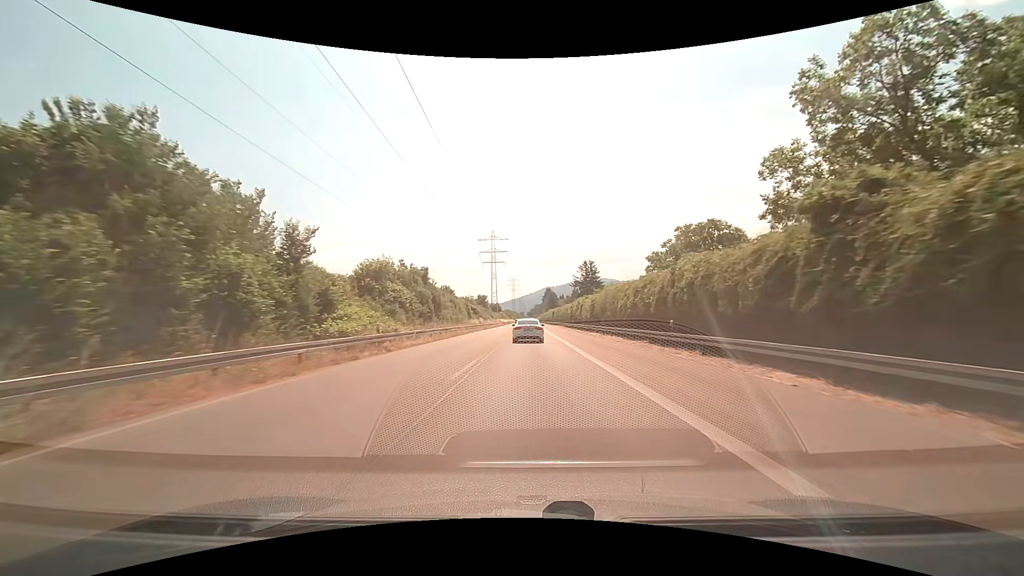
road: trunk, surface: asphalt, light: Day
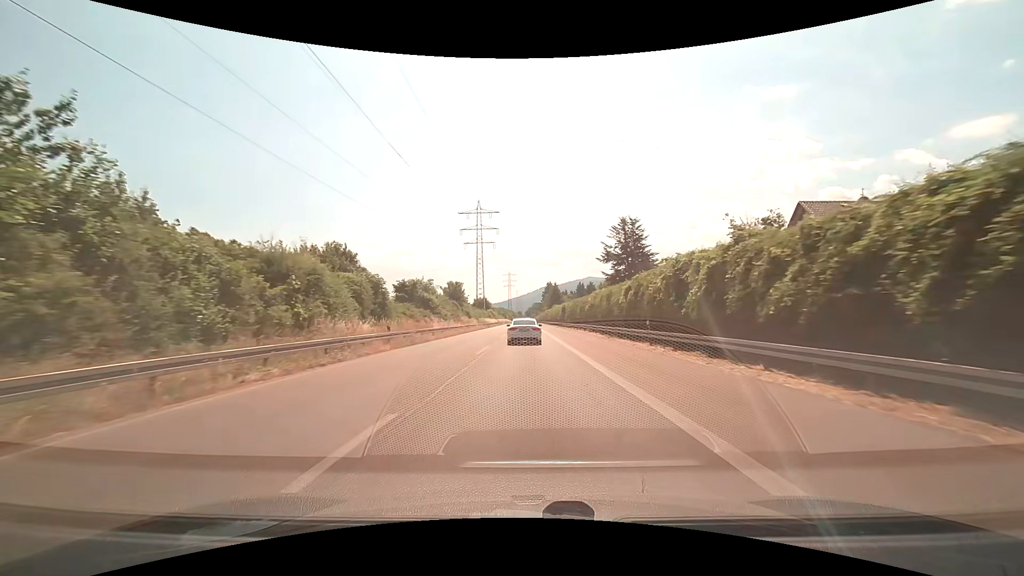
(+0.2, +45.5) m; 0°
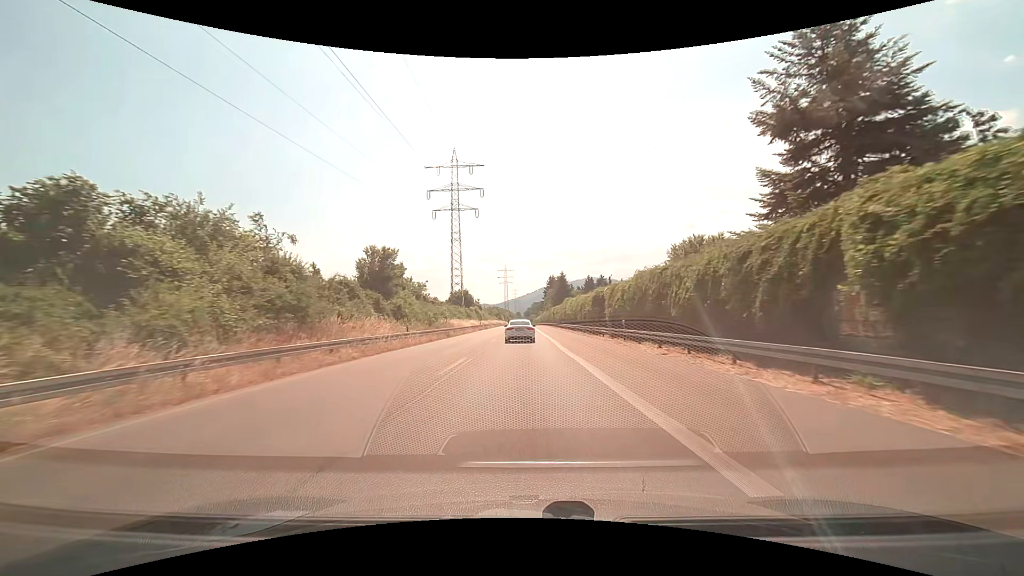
(0.0, +42.9) m; 0°
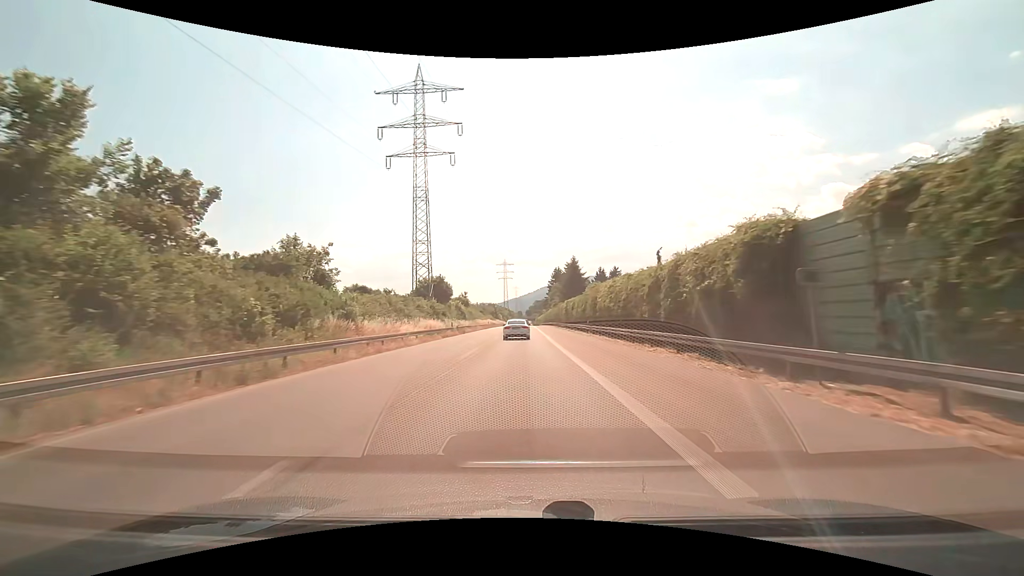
(-0.1, +31.5) m; 0°
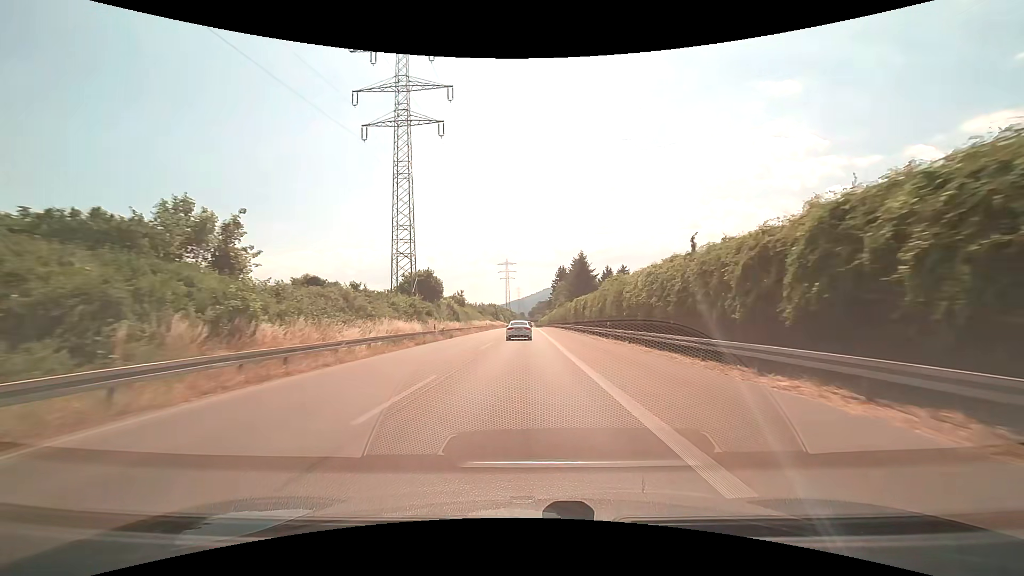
(0.0, +10.5) m; 0°
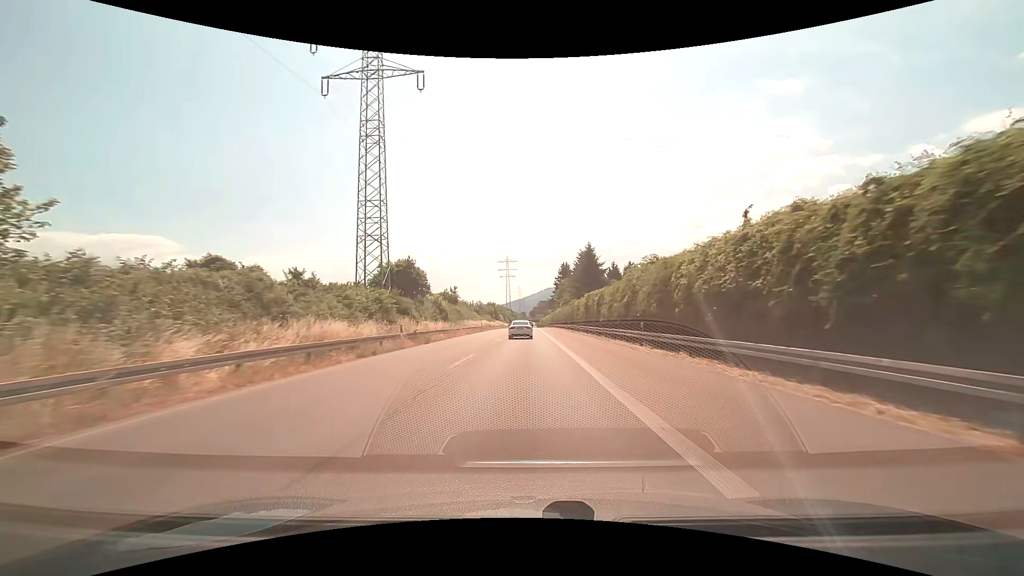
(0.0, +10.6) m; 0°
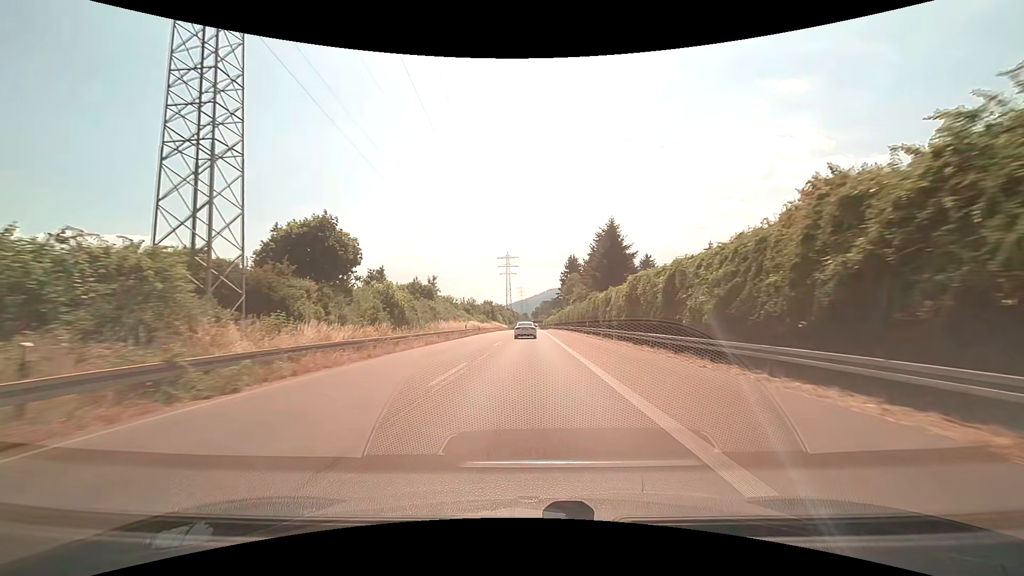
(0.0, +21.7) m; 0°
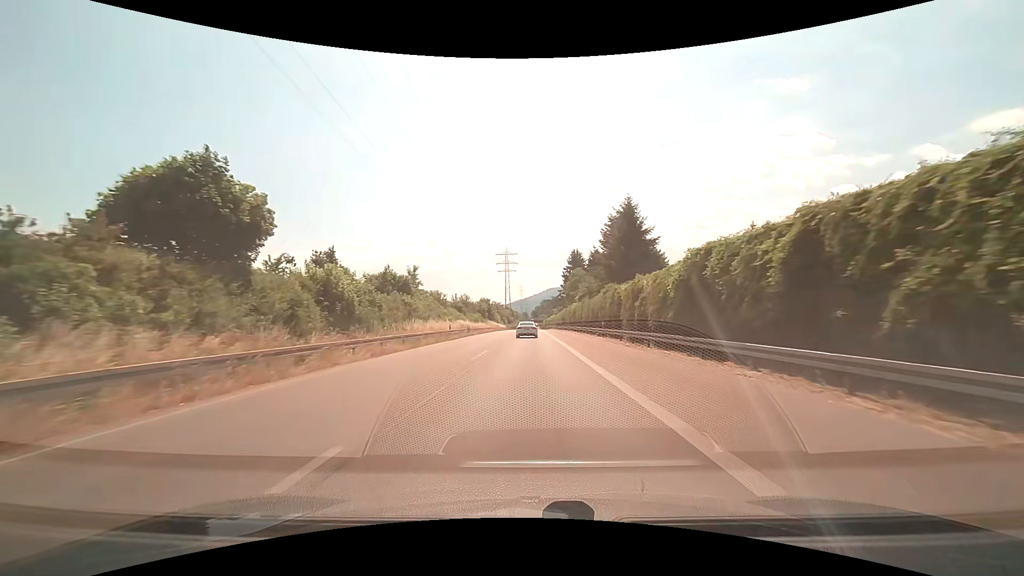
(0.0, +11.1) m; 0°
(0, +10) (0, +20) (0, +30) (0, +40) (0, +50) (0, +60) (0, +70) (0, +80) (0, +90) (0, +100) m
